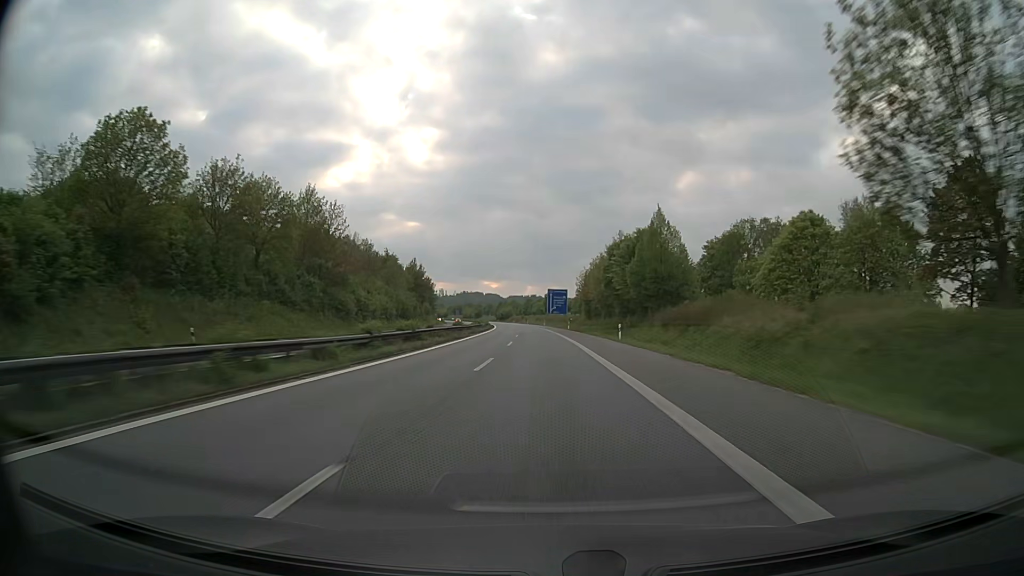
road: motorway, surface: asphalt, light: Day
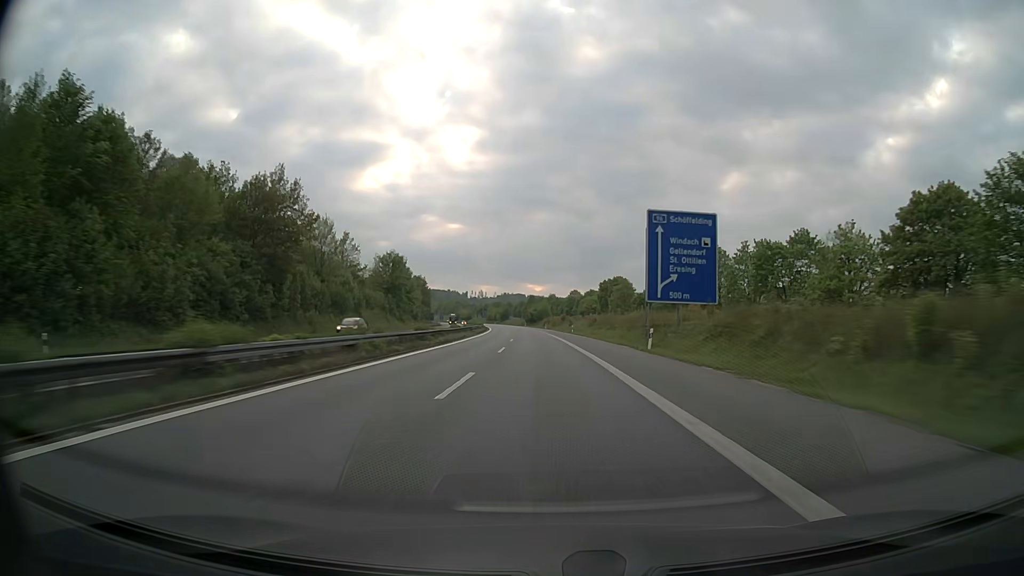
(-3.9, +114.0) m; -4°
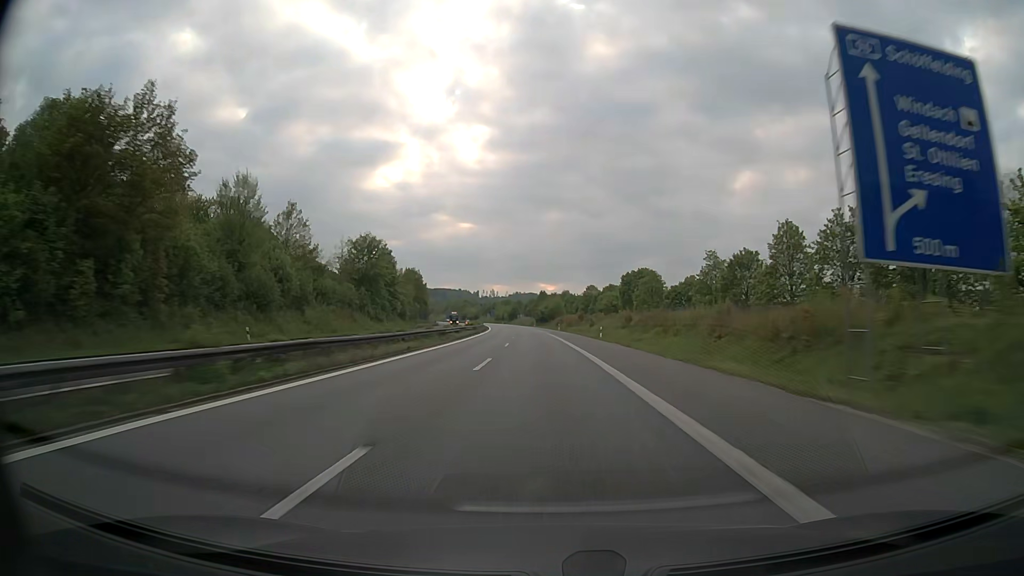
(-0.2, +28.5) m; -1°
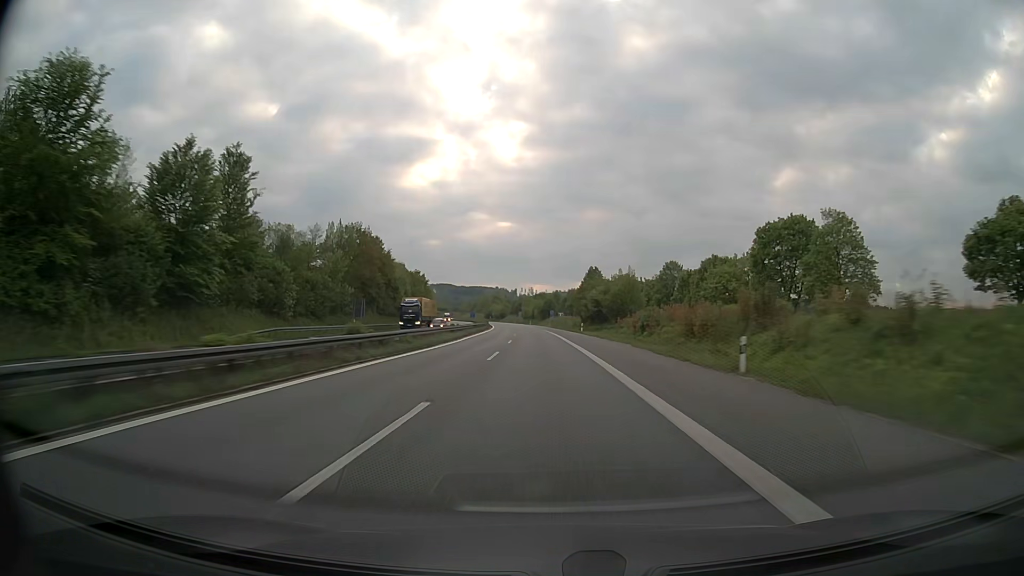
(-2.4, +85.5) m; -3°
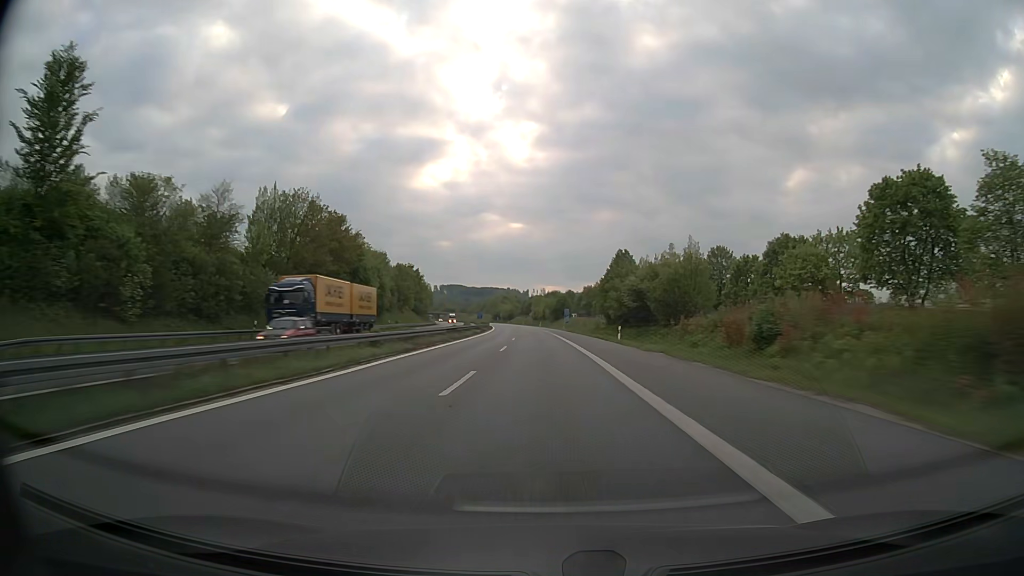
(-0.2, +28.5) m; -1°
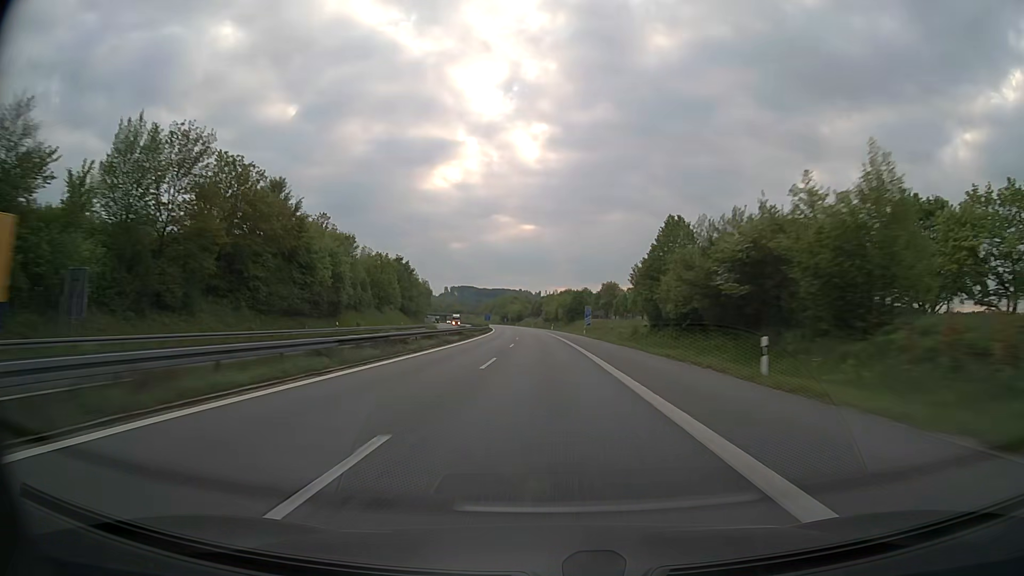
(-0.2, +28.5) m; -1°
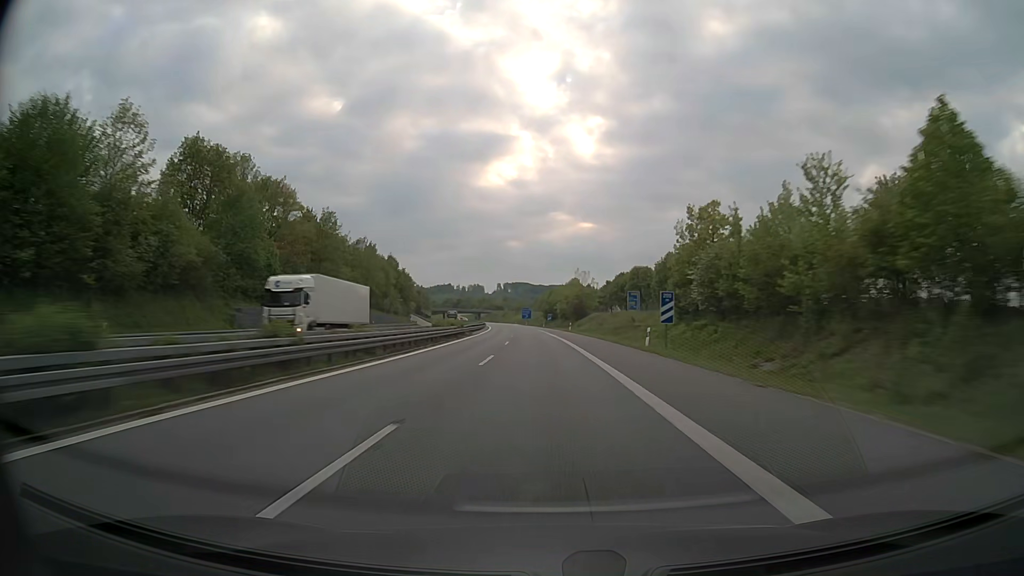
(-6.0, +142.5) m; -5°
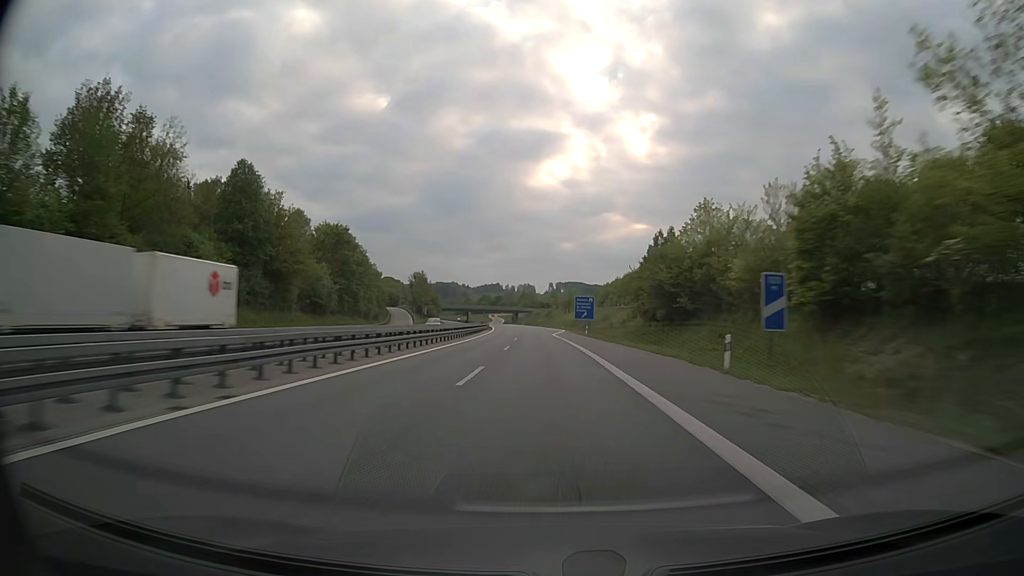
(-4.4, +114.0) m; -5°
(0, +10) (0, +20) (0, +30) (0, +40) (-1, +50) (-1, +60) (-1, +70) (-2, +80) (-2, +90) (-3, +100) m
